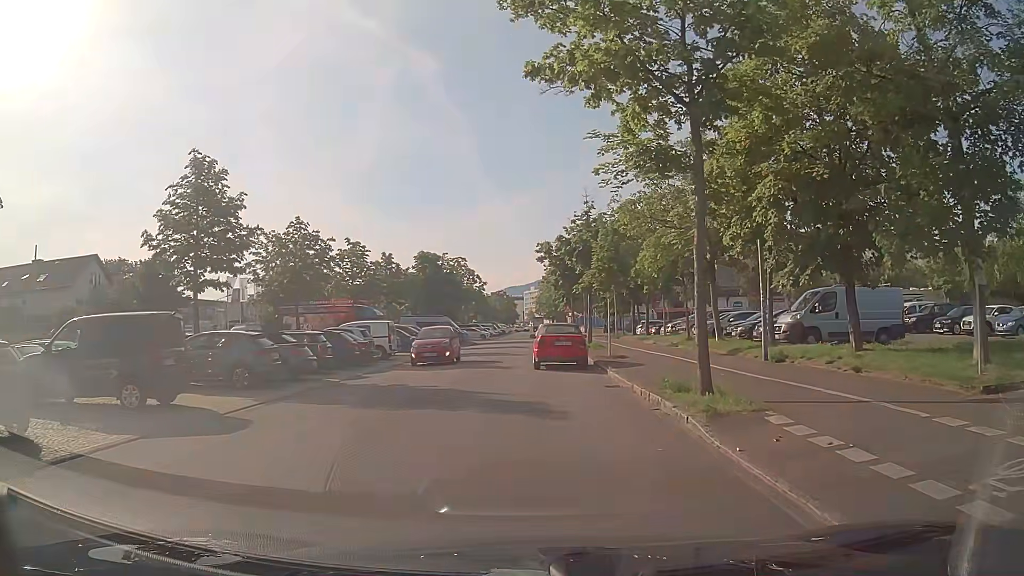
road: residential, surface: asphalt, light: Day
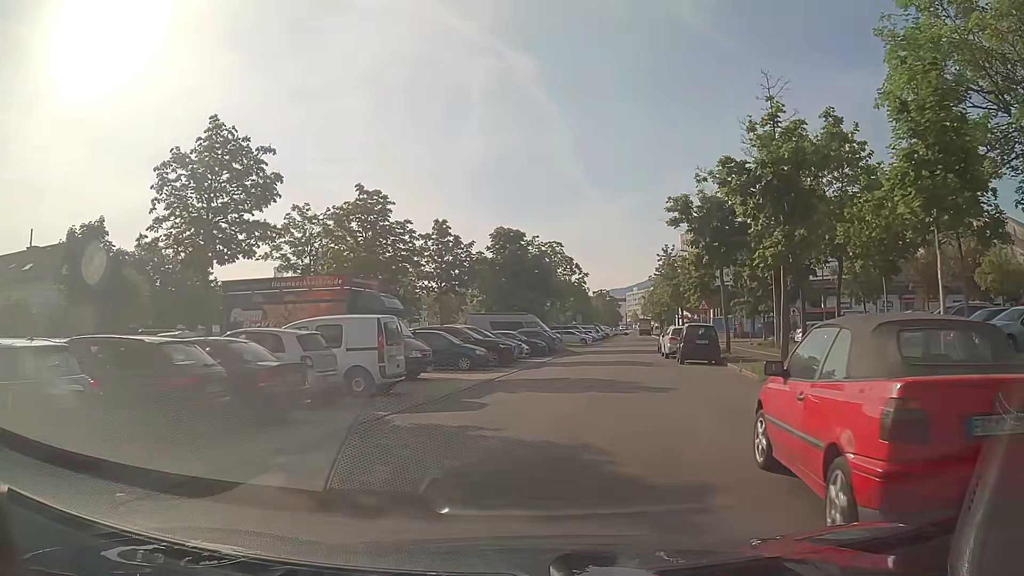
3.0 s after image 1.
(-1.2, +16.9) m; -10°
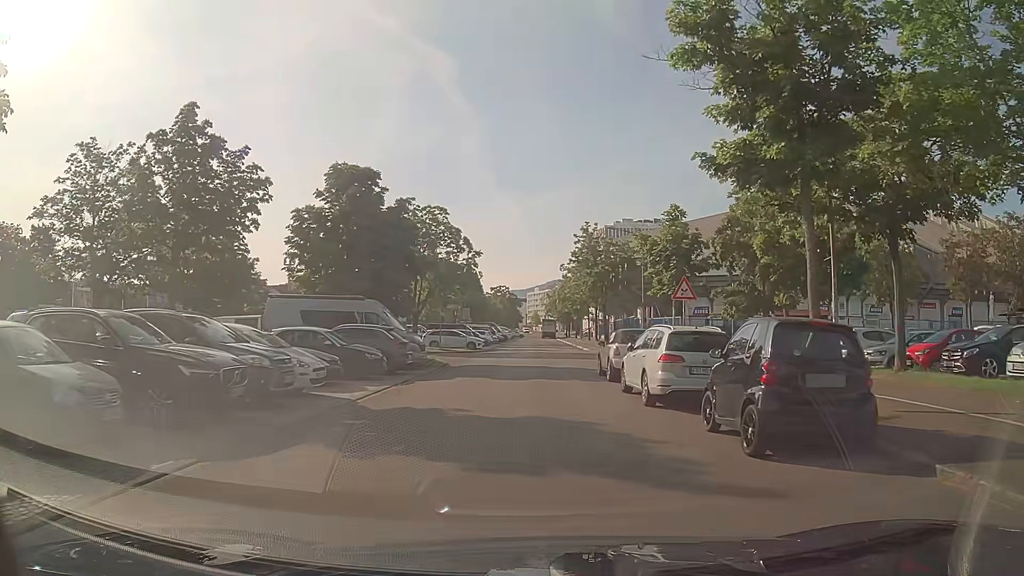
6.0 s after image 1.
(+2.0, +18.4) m; +9°
(0, +10) (0, +20) (+2, +30) (+3, +40) (+3, +50) (+2, +60) (+2, +70) (+2, +80) (+2, +90) (+2, +100) m
